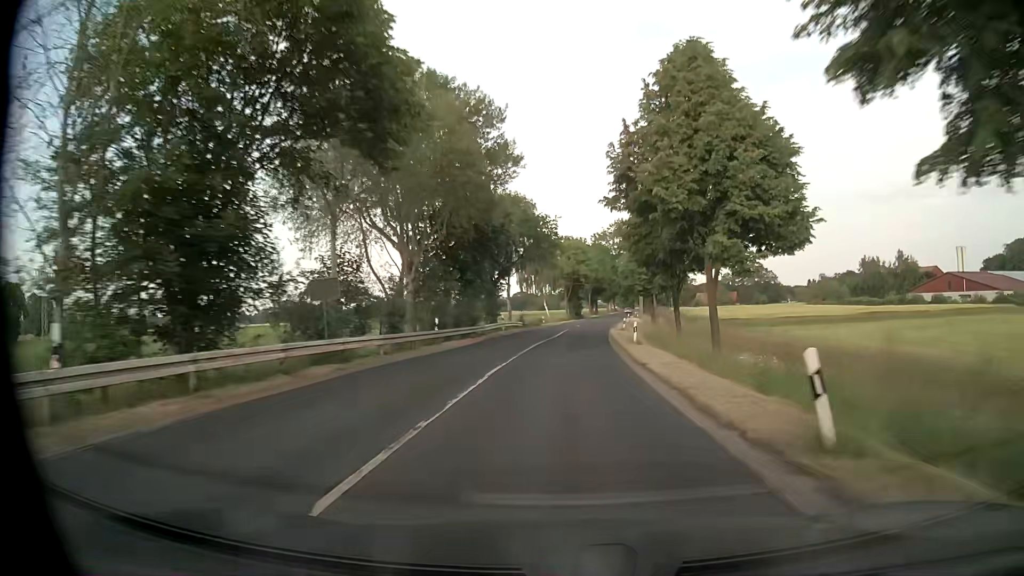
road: secondary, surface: asphalt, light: Day
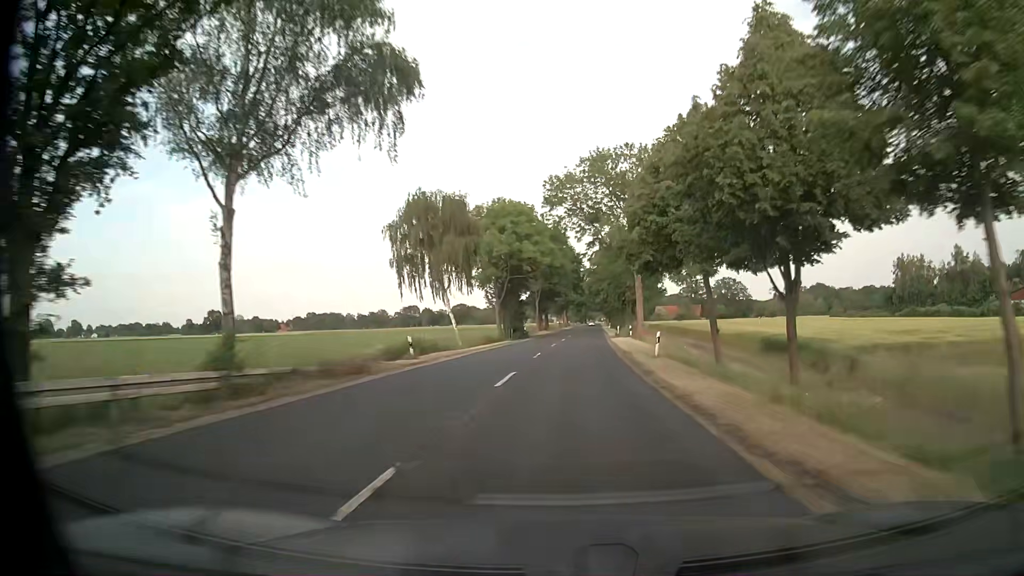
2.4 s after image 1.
(+1.7, +48.3) m; +4°
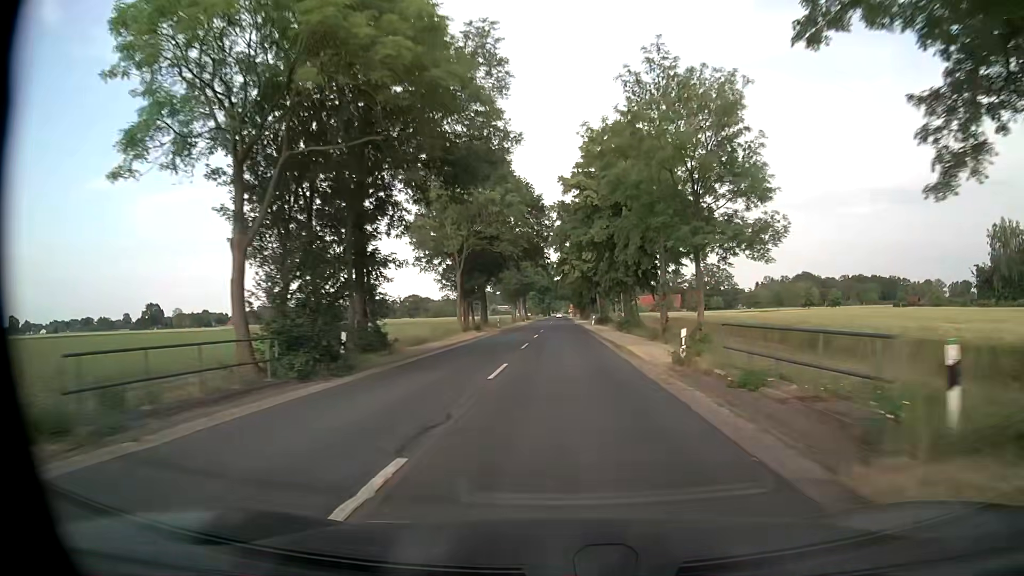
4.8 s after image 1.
(+1.7, +47.9) m; +3°
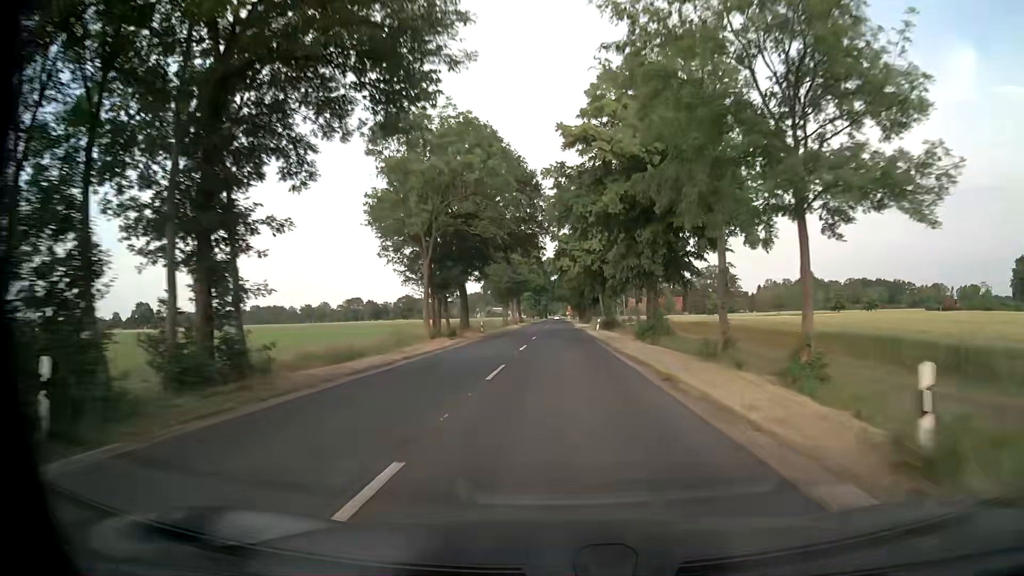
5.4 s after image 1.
(+0.1, +12.0) m; +1°
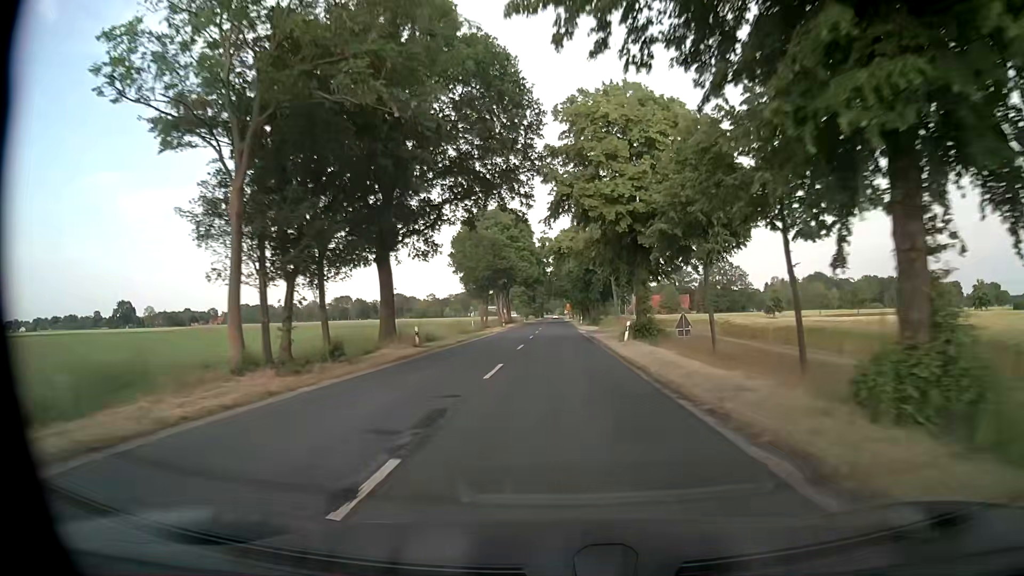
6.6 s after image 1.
(0.0, +23.9) m; 0°
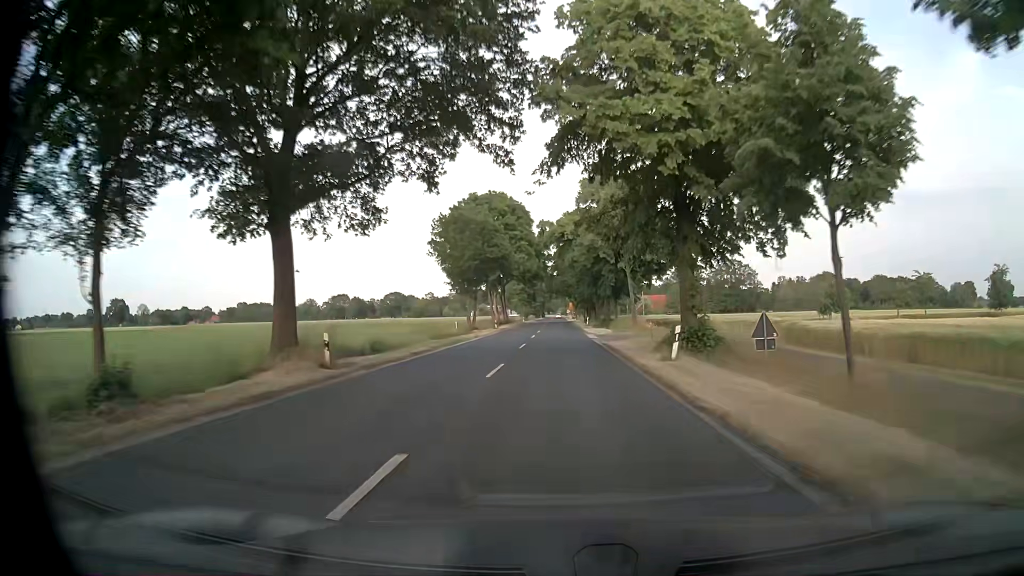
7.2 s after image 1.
(0.0, +12.0) m; 0°
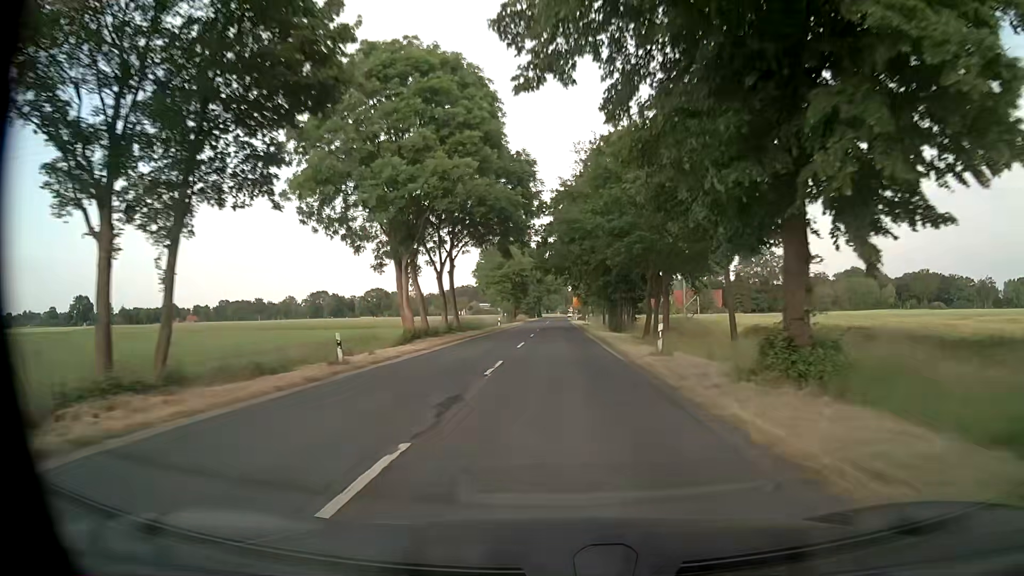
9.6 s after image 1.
(0.0, +47.8) m; 0°
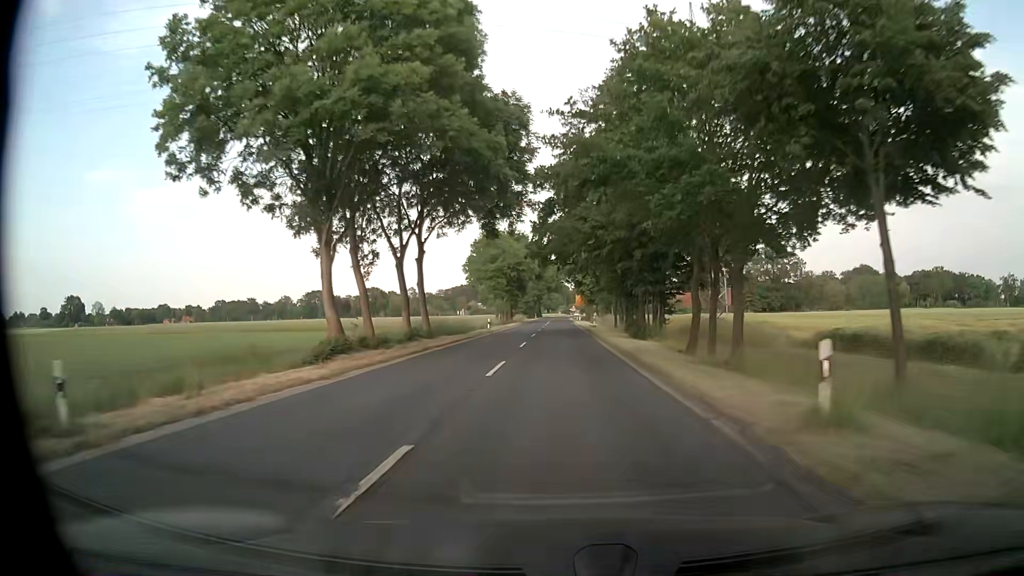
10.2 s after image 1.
(0.0, +12.0) m; 0°
(0, +10) (0, +20) (0, +30) (0, +40) (0, +50) (0, +60) (0, +70) (+1, +80) (+1, +90) (+1, +100) m
